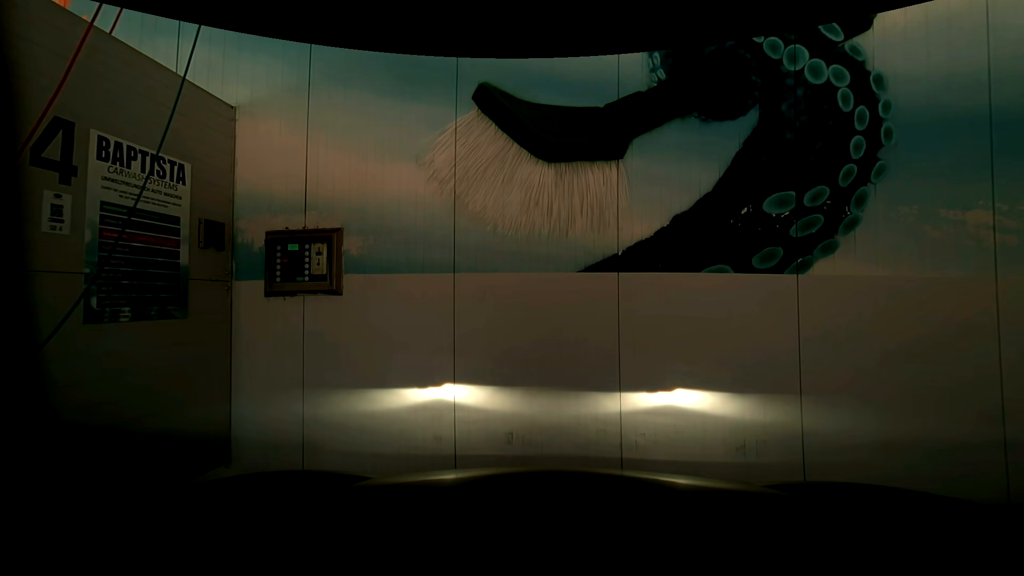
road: service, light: Day
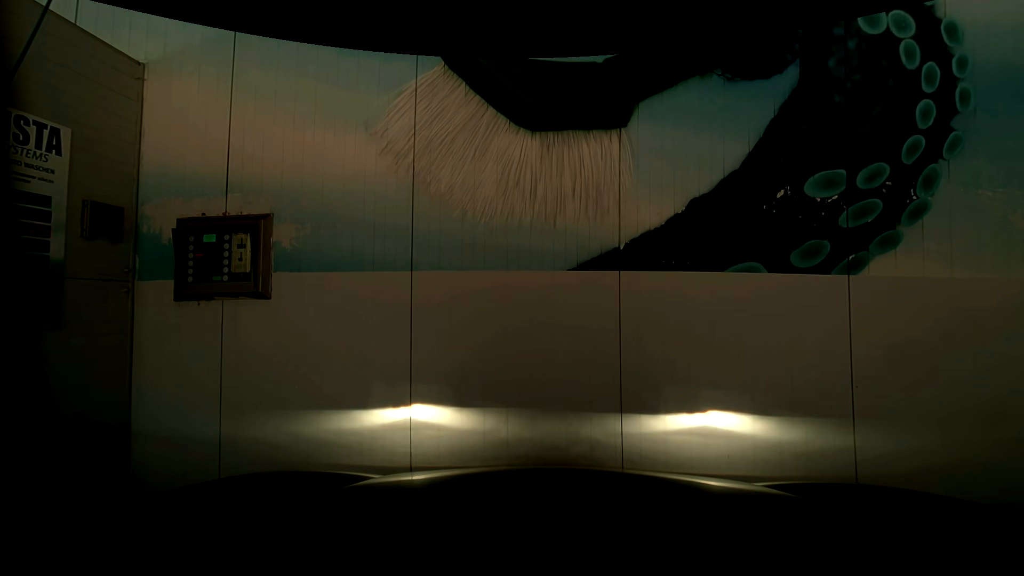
(0.0, +0.6) m; 0°
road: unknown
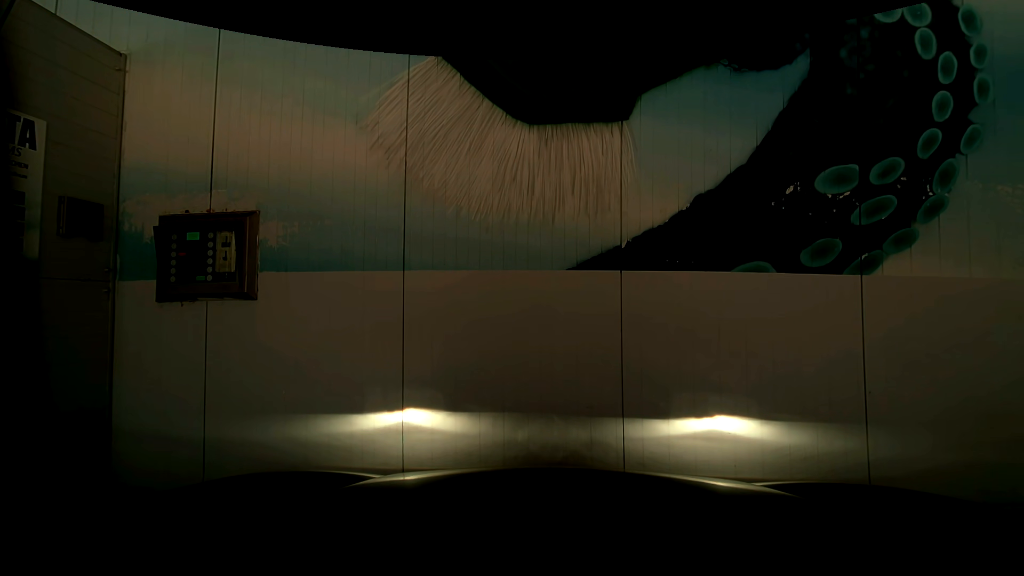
(0.0, +0.2) m; 0°
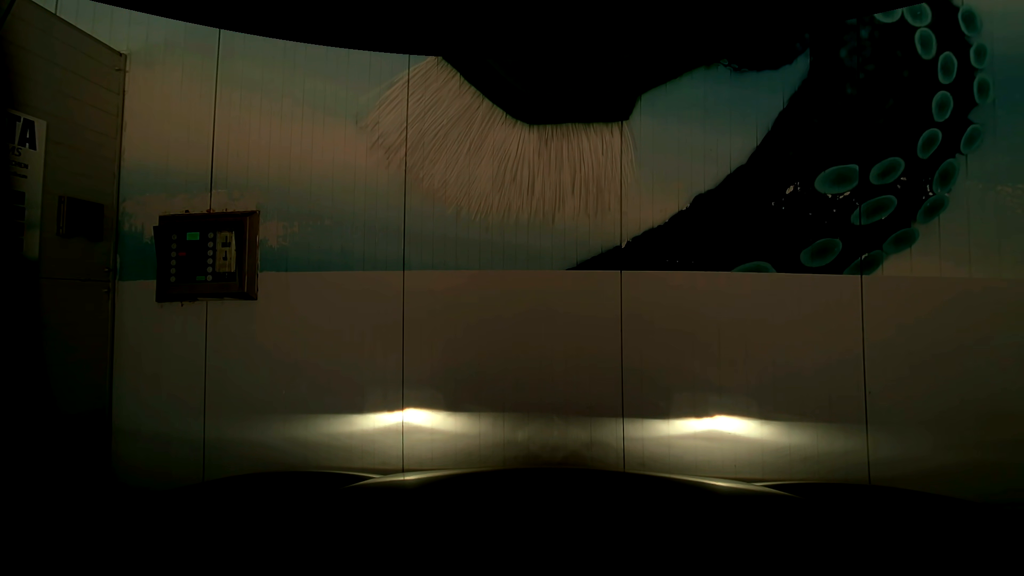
(0.0, 0.0) m; 0°
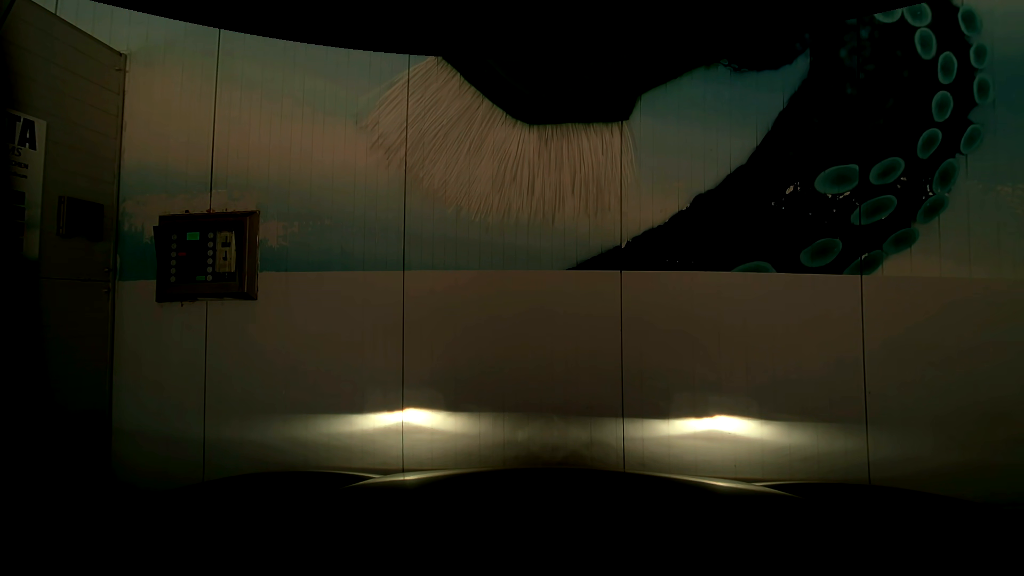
(0.0, 0.0) m; 0°
